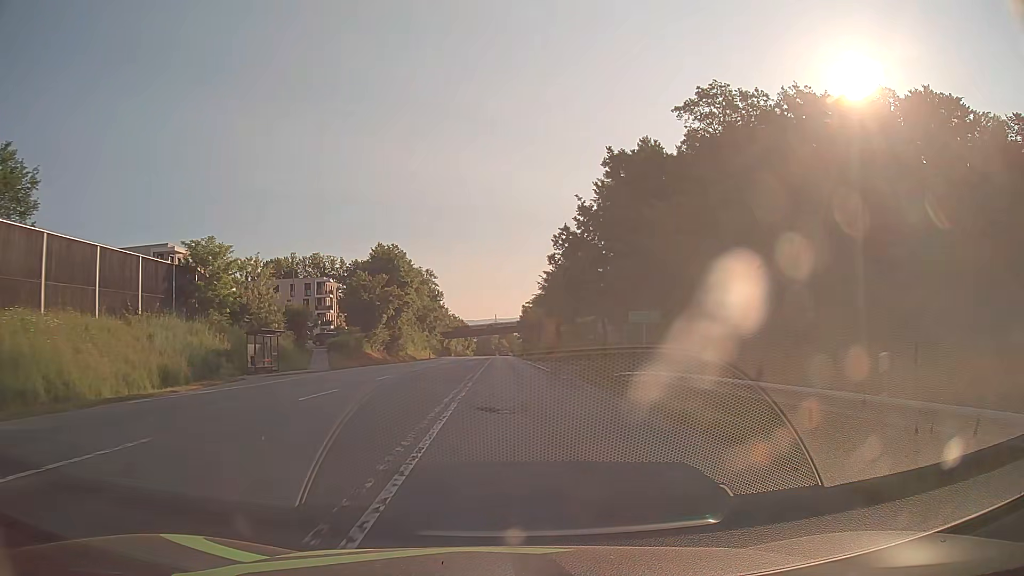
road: secondary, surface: asphalt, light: Day
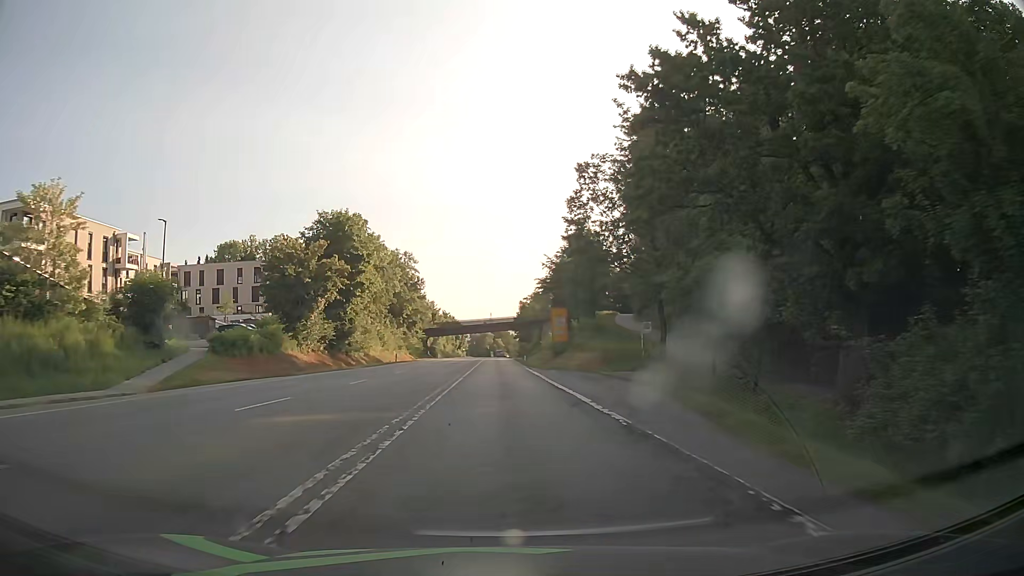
(+0.1, +25.8) m; 0°
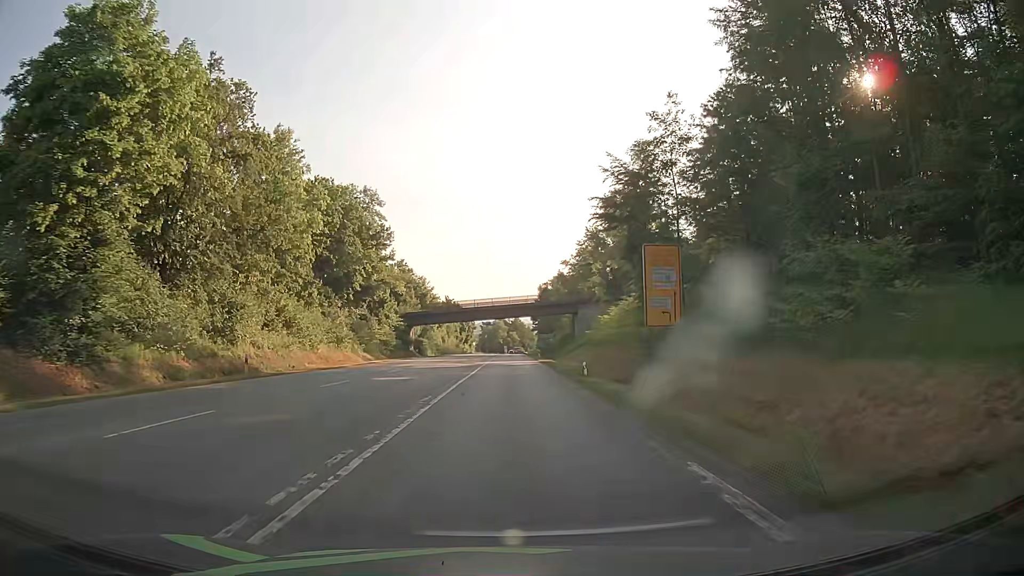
(-0.5, +44.9) m; -1°
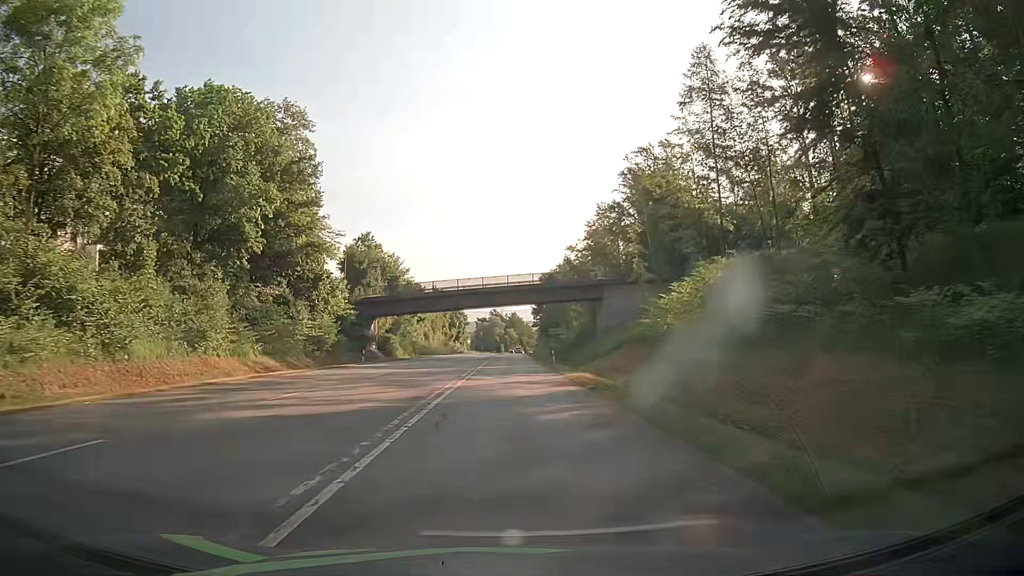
(+0.2, +27.3) m; 0°
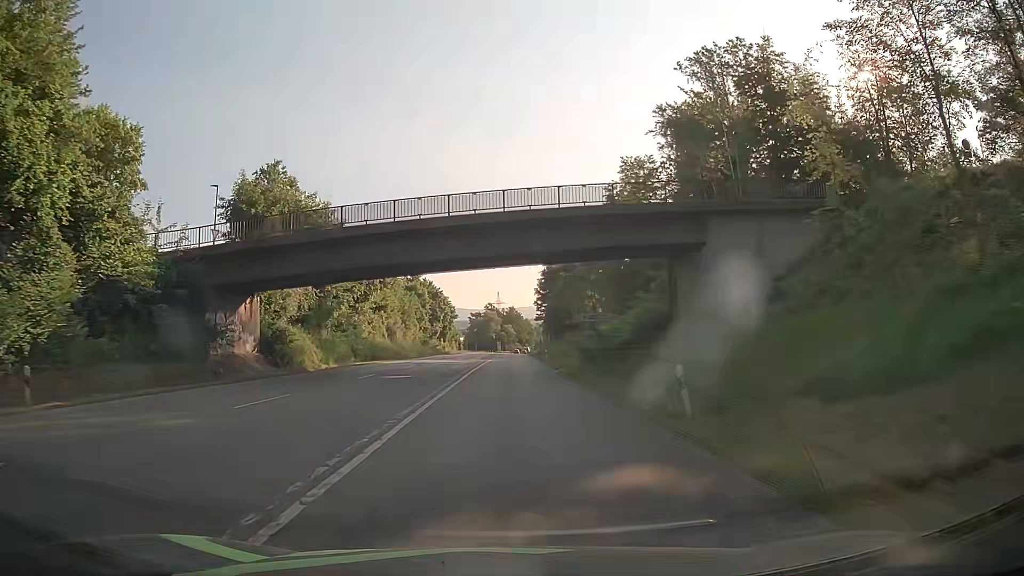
(+0.2, +36.4) m; +1°
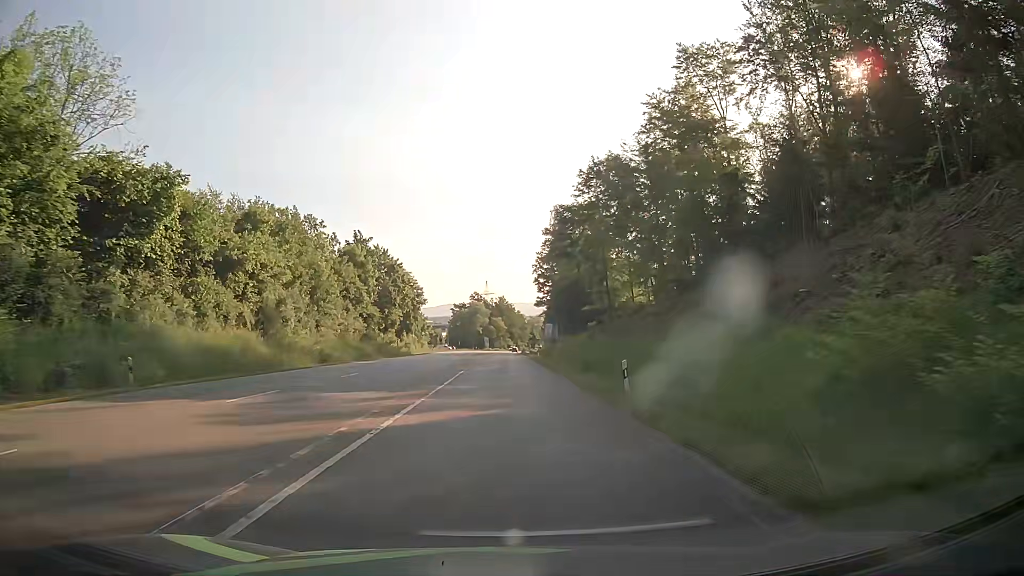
(+0.3, +45.2) m; 0°
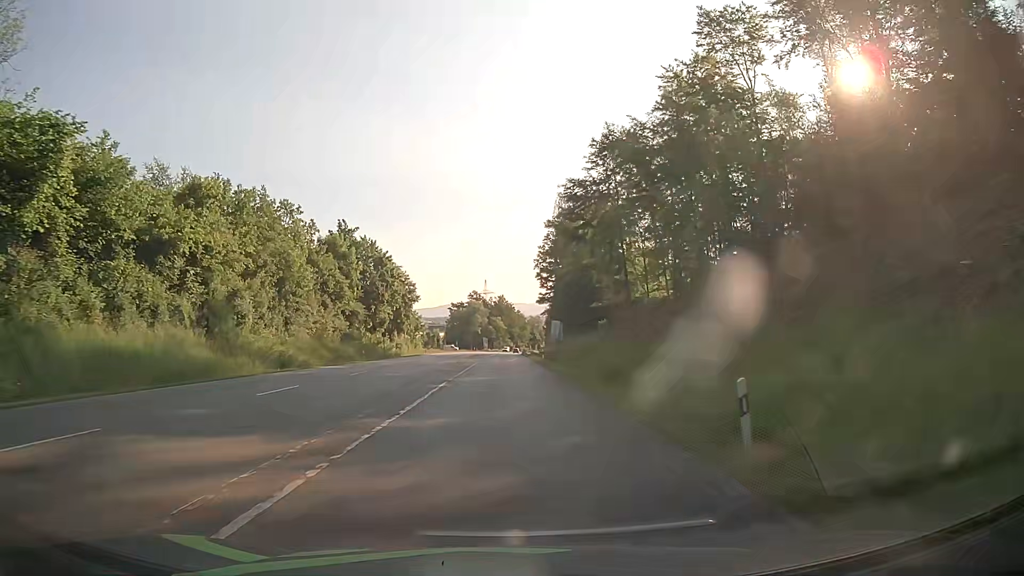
(+0.2, +9.0) m; +2°
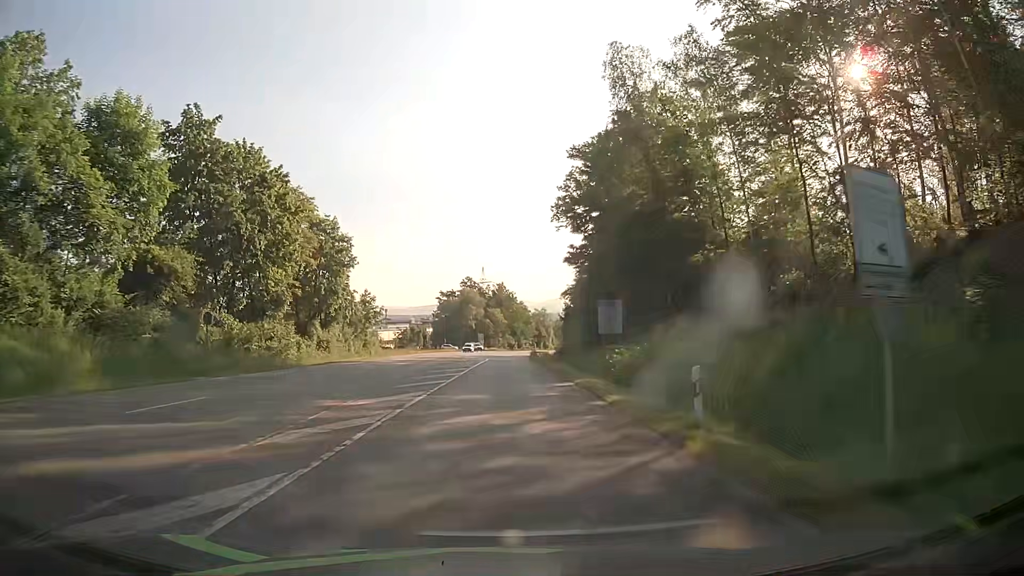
(-0.4, +45.2) m; 0°
(0, +10) (0, +20) (0, +30) (0, +40) (0, +50) (0, +60) (0, +70) (0, +80) (0, +90) (0, +100) m
